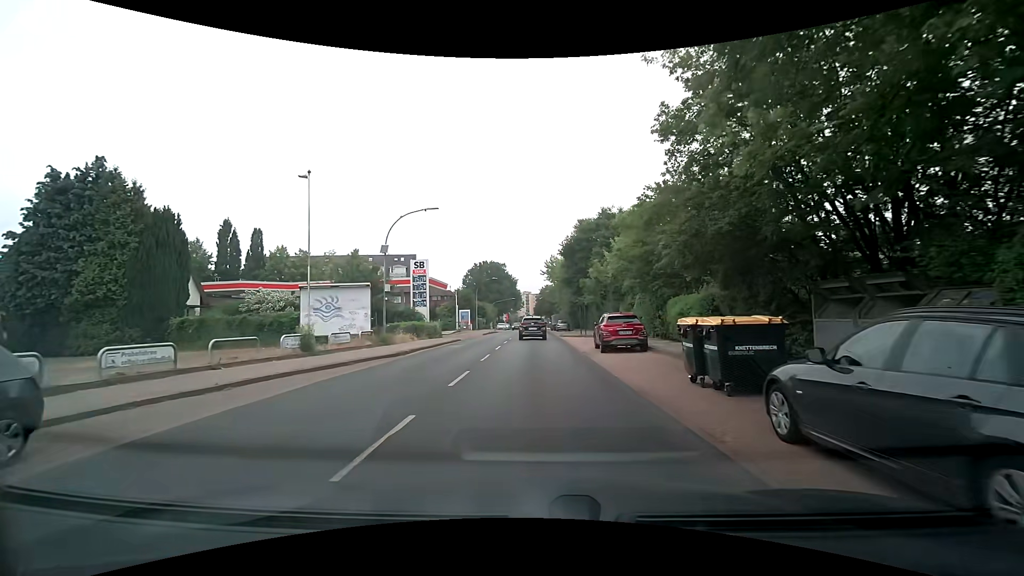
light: Day
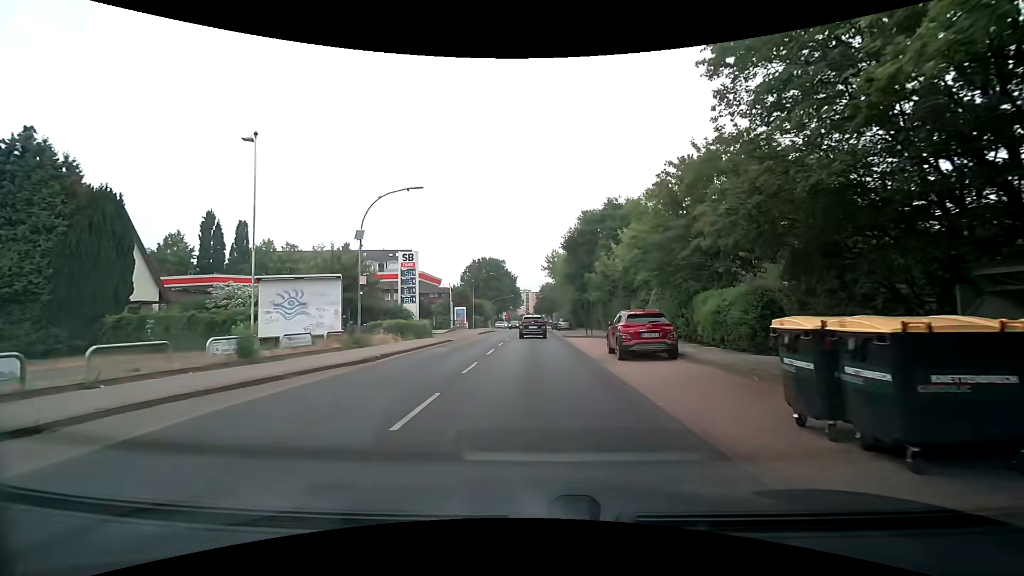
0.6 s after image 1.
(0.0, +4.1) m; 0°
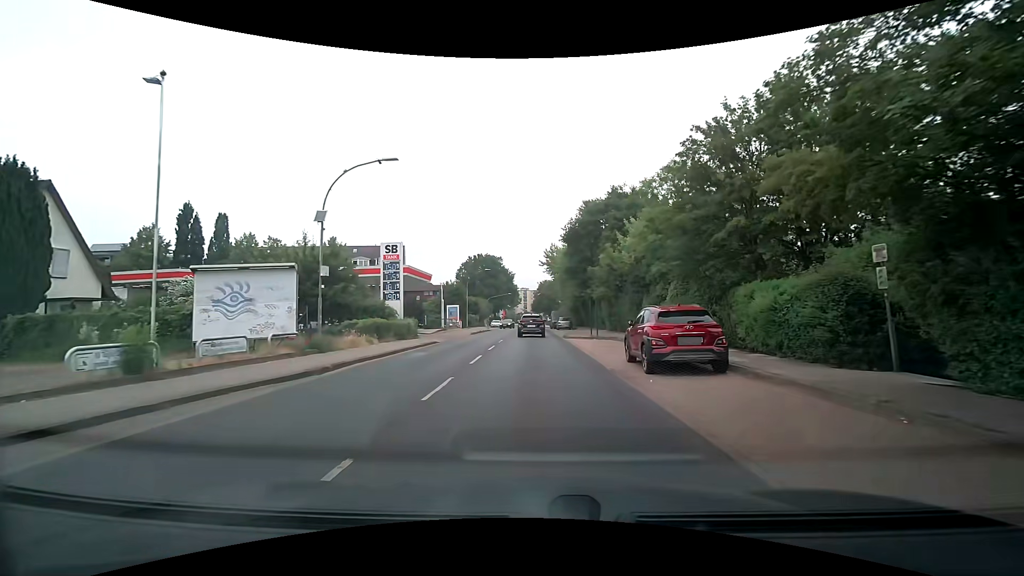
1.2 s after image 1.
(0.0, +4.2) m; 0°
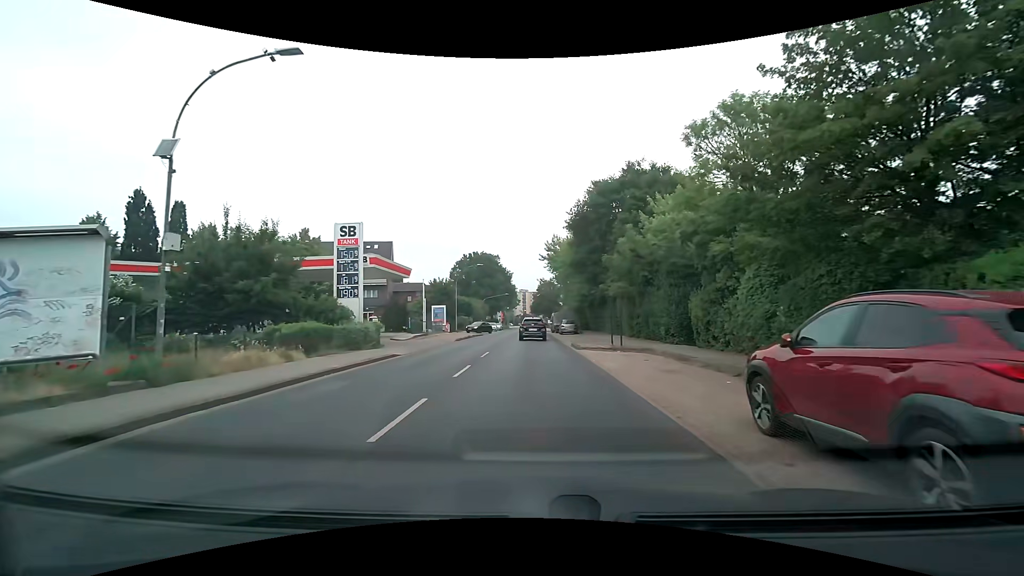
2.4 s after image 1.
(-0.1, +8.5) m; -1°
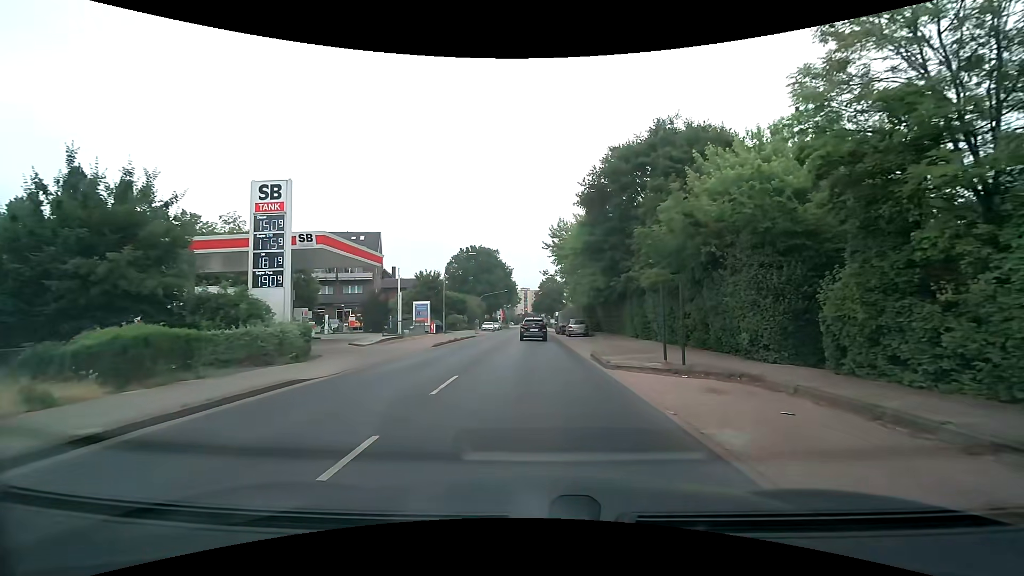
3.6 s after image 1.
(+0.1, +8.7) m; +1°
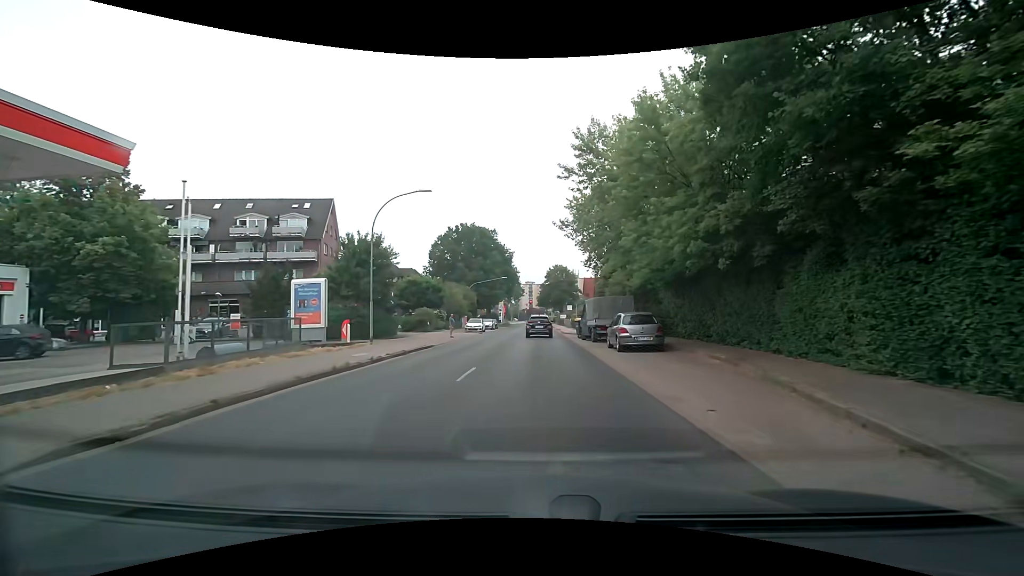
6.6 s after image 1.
(-0.1, +22.7) m; -1°
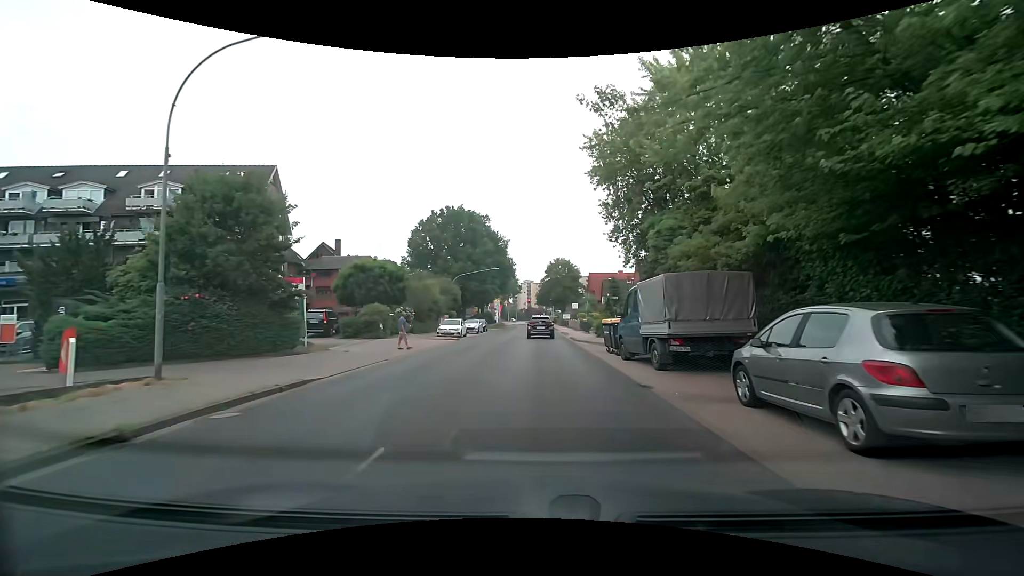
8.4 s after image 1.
(0.0, +14.2) m; +1°
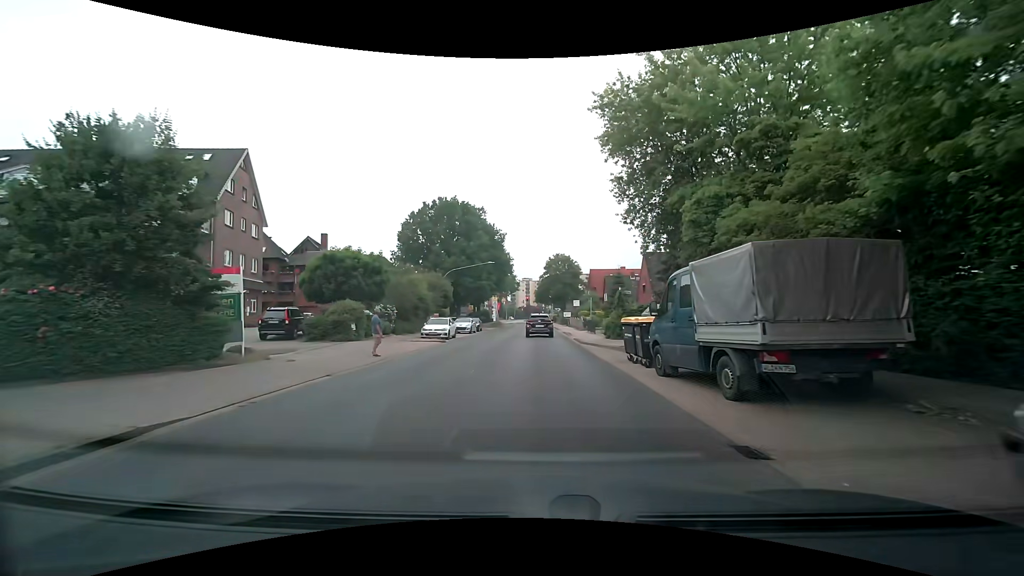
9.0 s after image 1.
(0.0, +4.8) m; 0°
(0, +10) (0, +20) (0, +30) (0, +40) (+1, +50) (+1, +60) (+1, +70) (+1, +80) (+1, +90) (+1, +100) m
